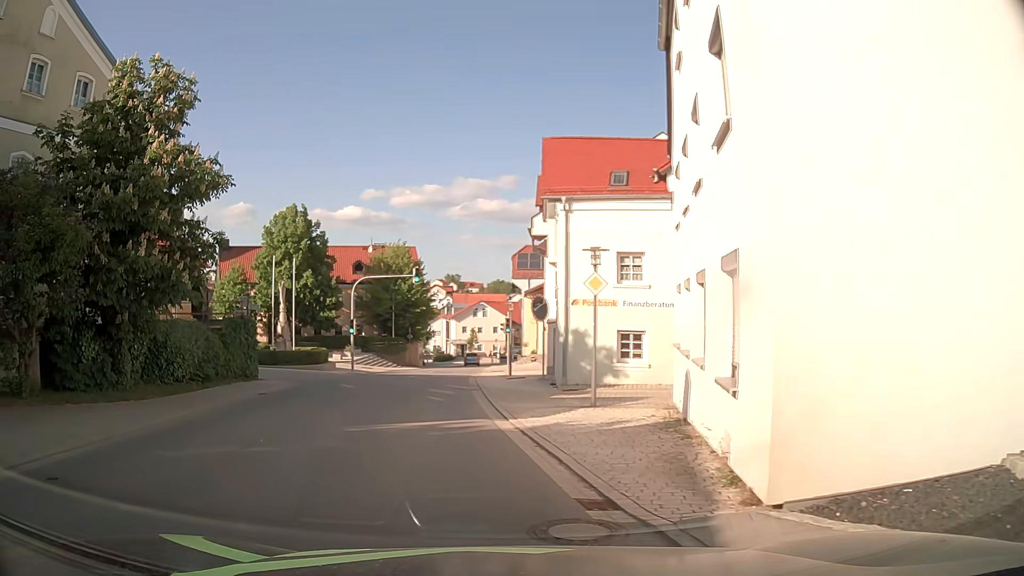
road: tertiary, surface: asphalt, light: Day
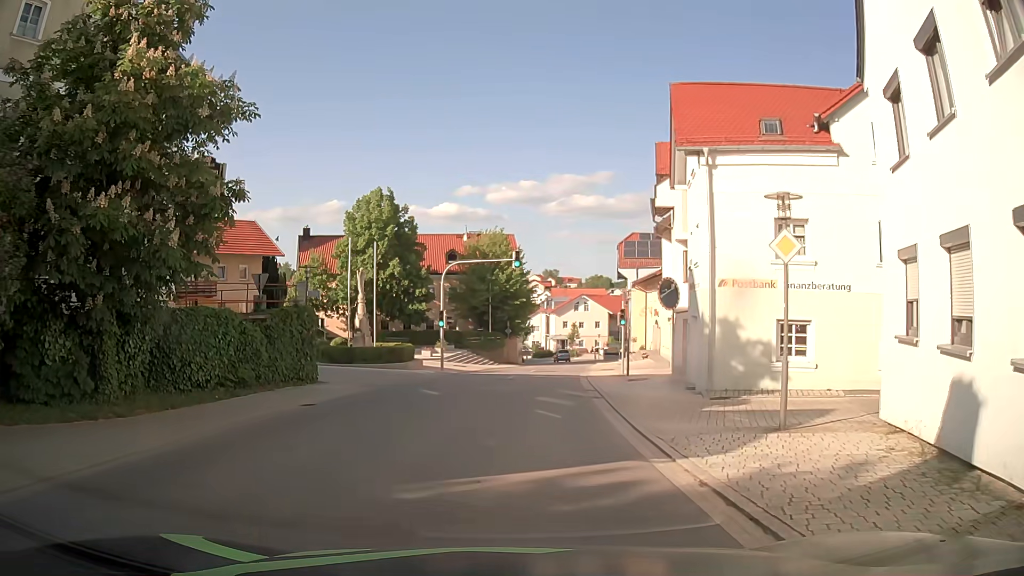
(-0.6, +5.7) m; -8°
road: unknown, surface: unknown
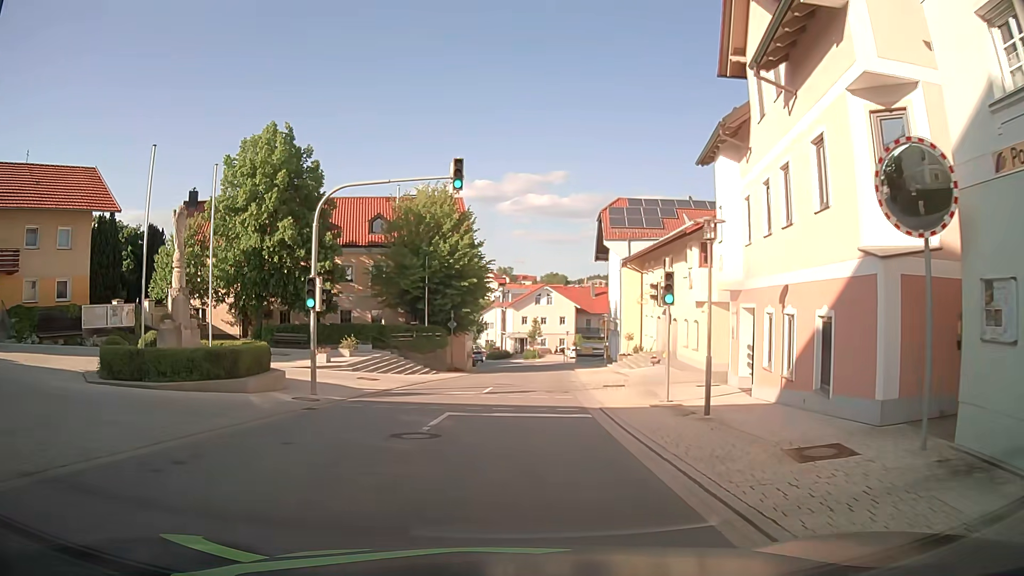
(+0.6, +17.3) m; +4°
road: tertiary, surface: asphalt
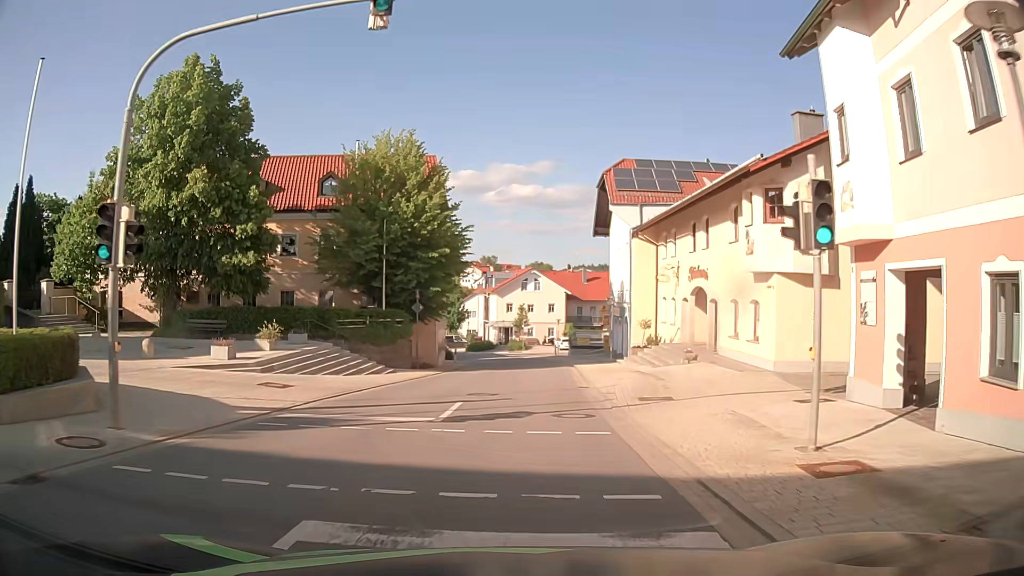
(0.0, +9.3) m; +1°
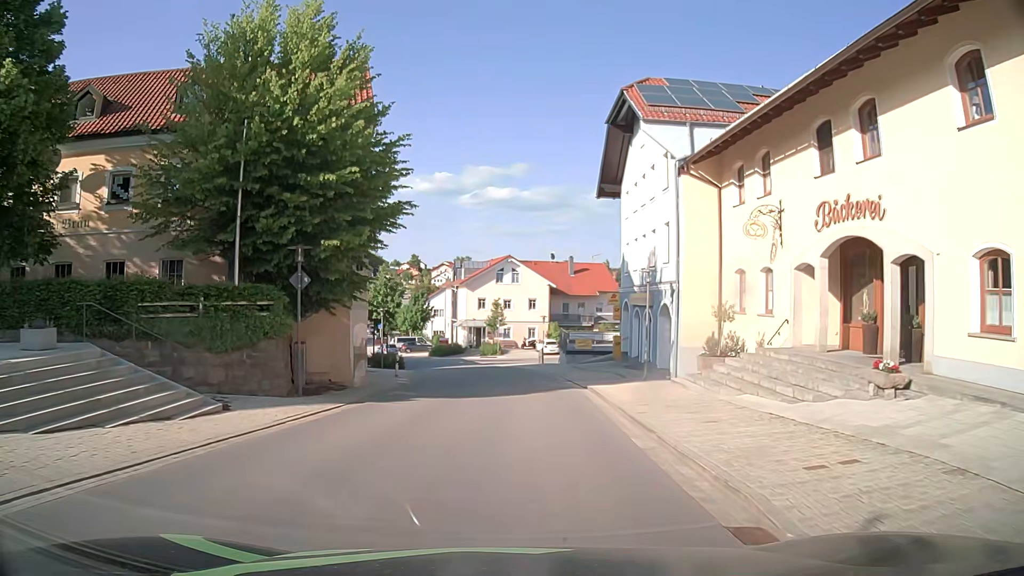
(+0.3, +15.3) m; +2°
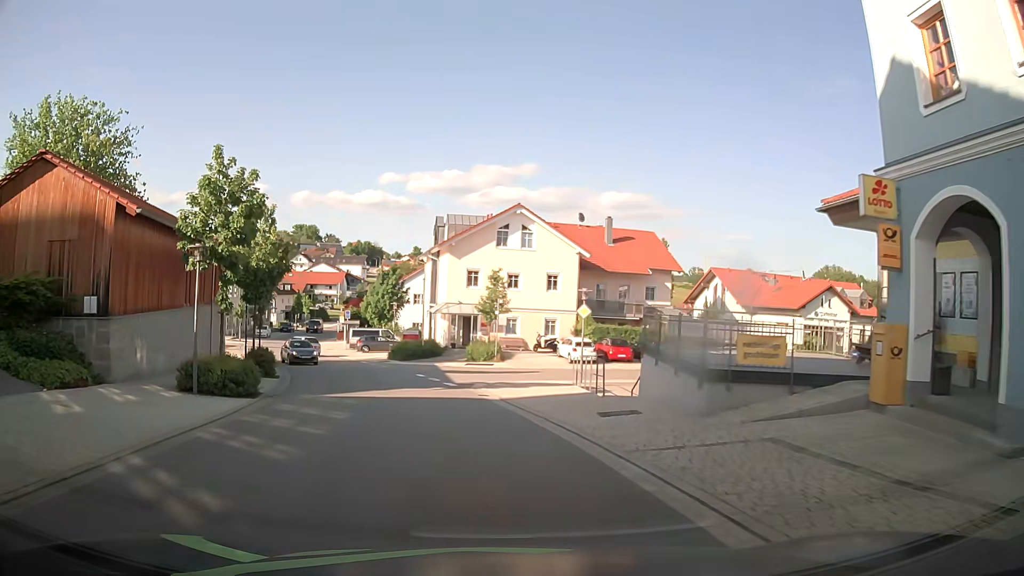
(+0.2, +26.5) m; 0°
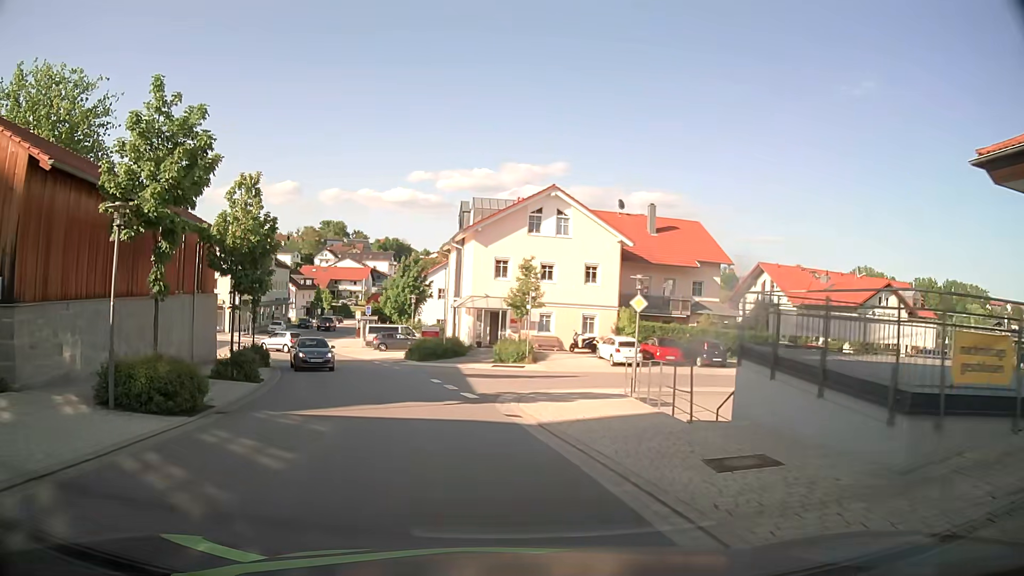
(-0.1, +5.3) m; -1°
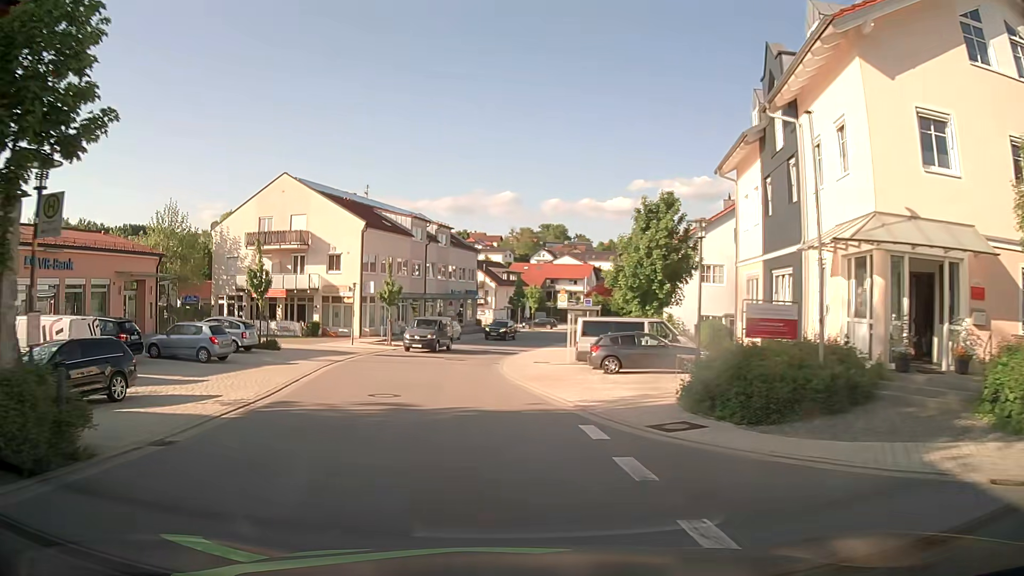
(-4.9, +27.4) m; -20°
(0, +10) (-1, +20) (-1, +30) (-1, +40) (+1, +50) (+3, +60) (+6, +69) (+9, +79) (+12, +88) (+15, +98) m
